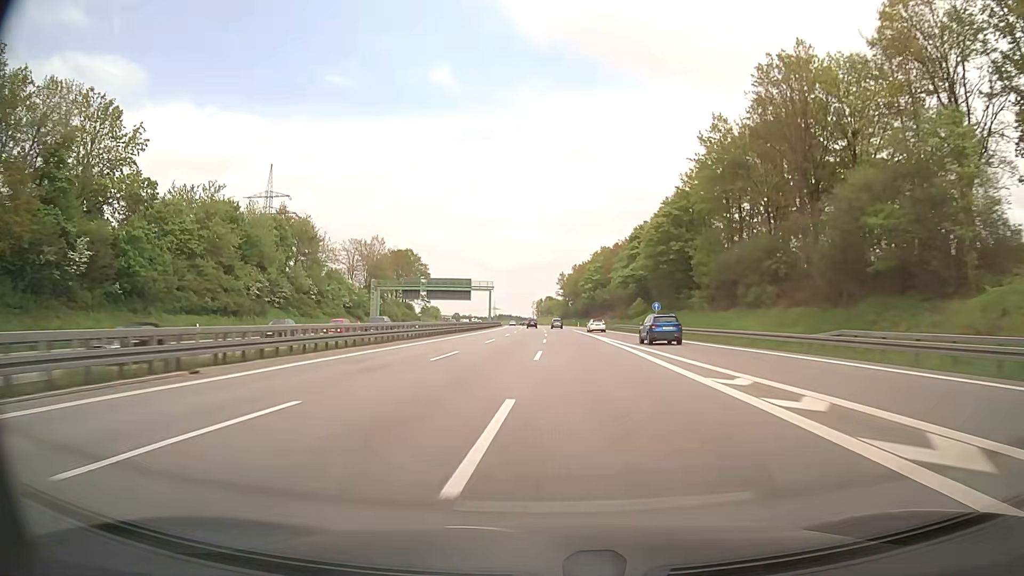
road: motorway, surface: asphalt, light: Day
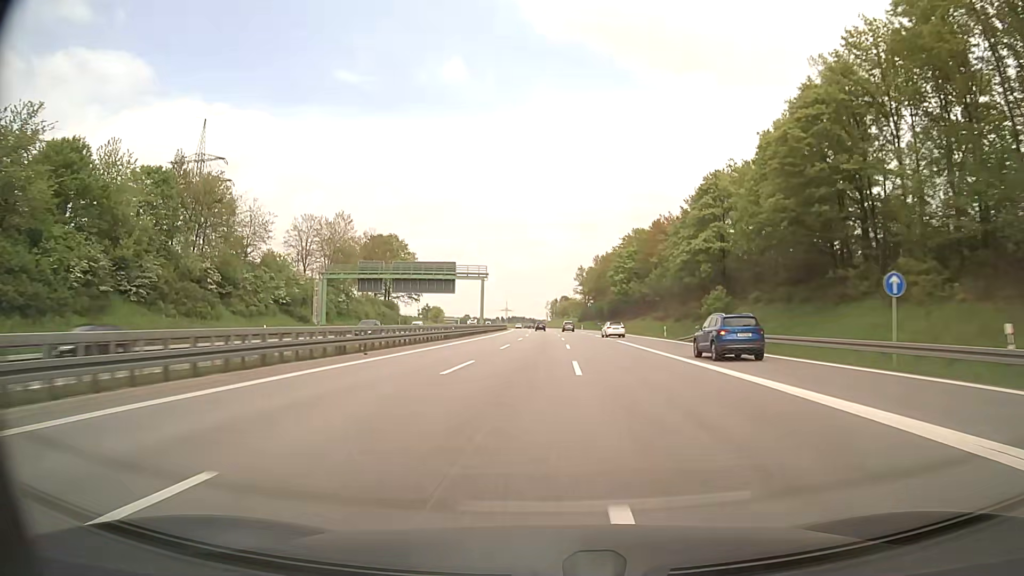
(-0.4, +41.4) m; -1°
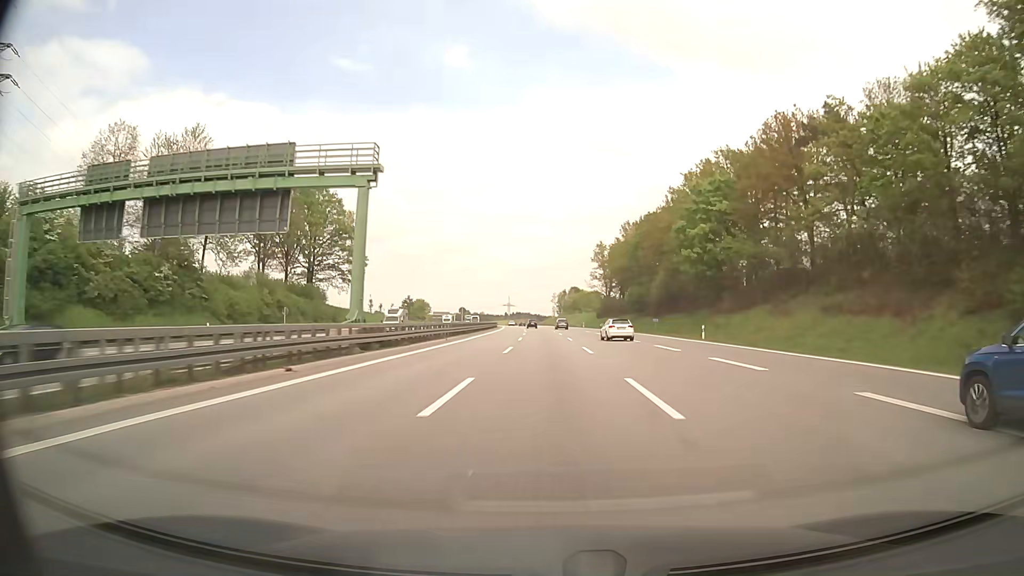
(-0.4, +62.0) m; 0°
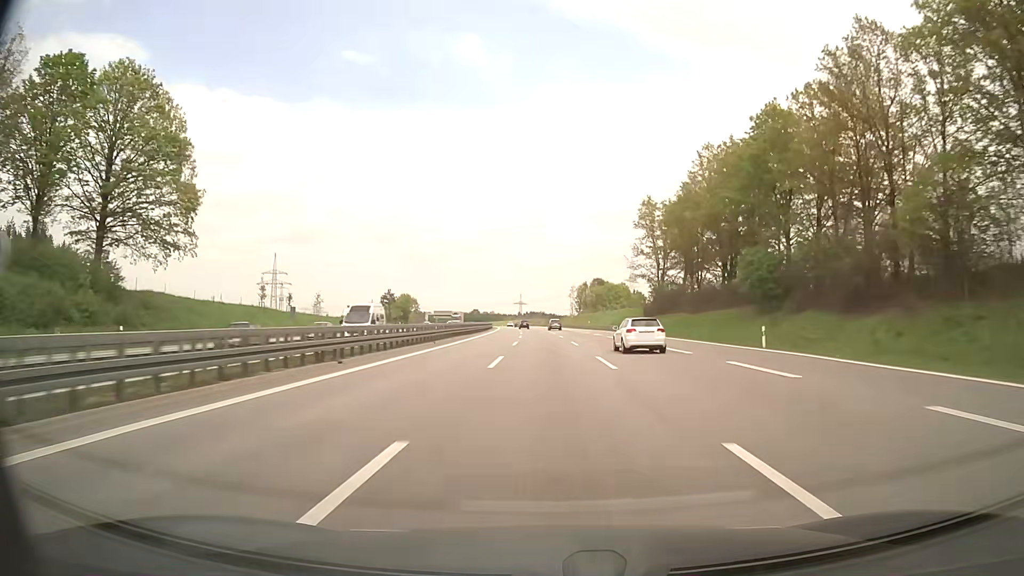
(-0.7, +62.0) m; -1°
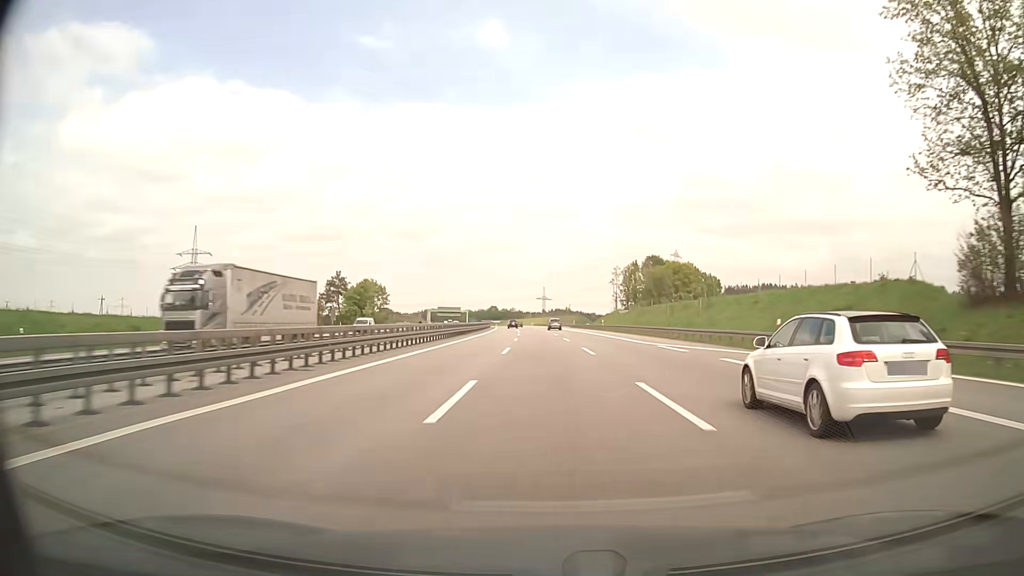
(-1.6, +82.7) m; -2°
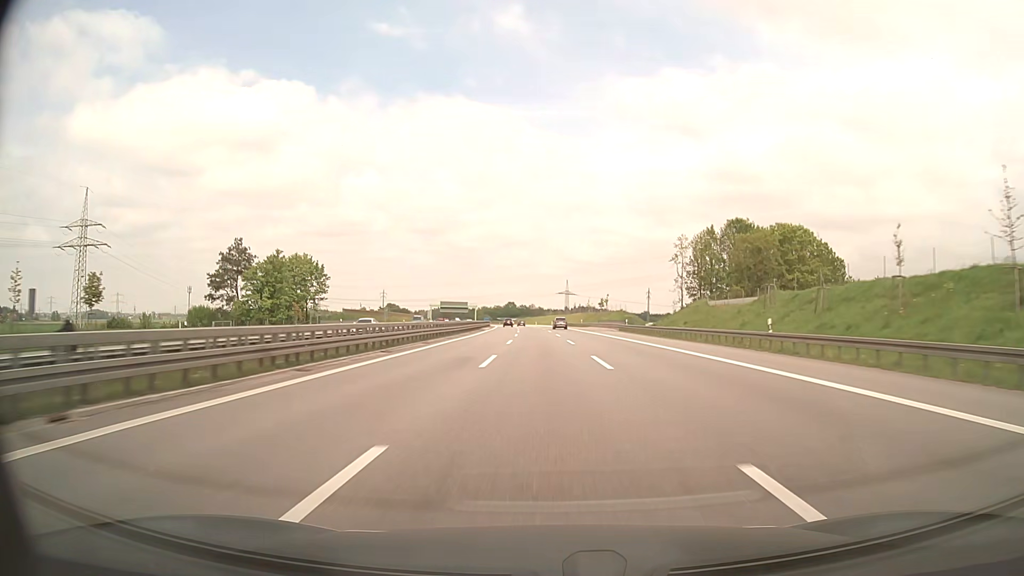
(-1.1, +62.0) m; -2°
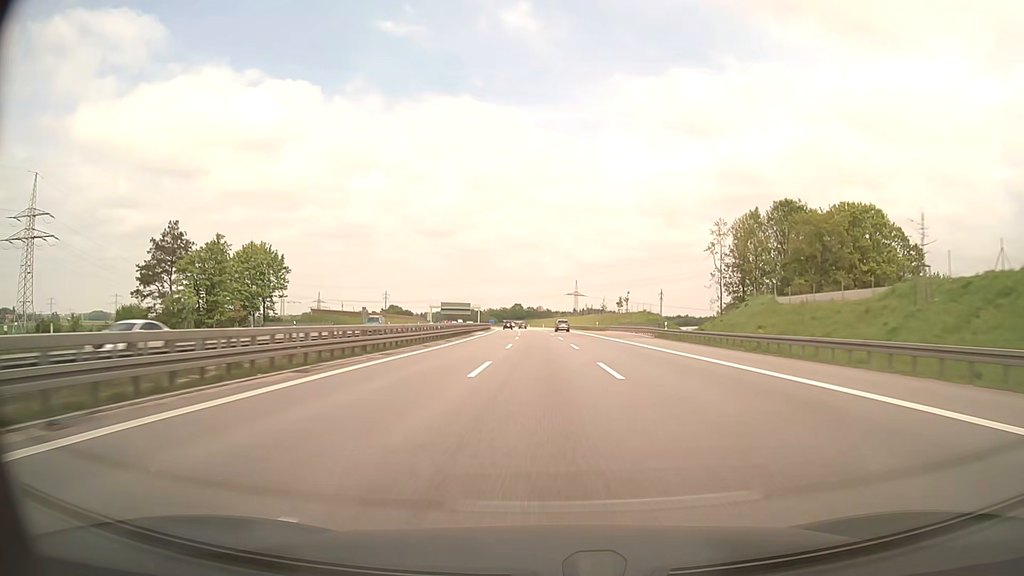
(-0.1, +20.7) m; -1°
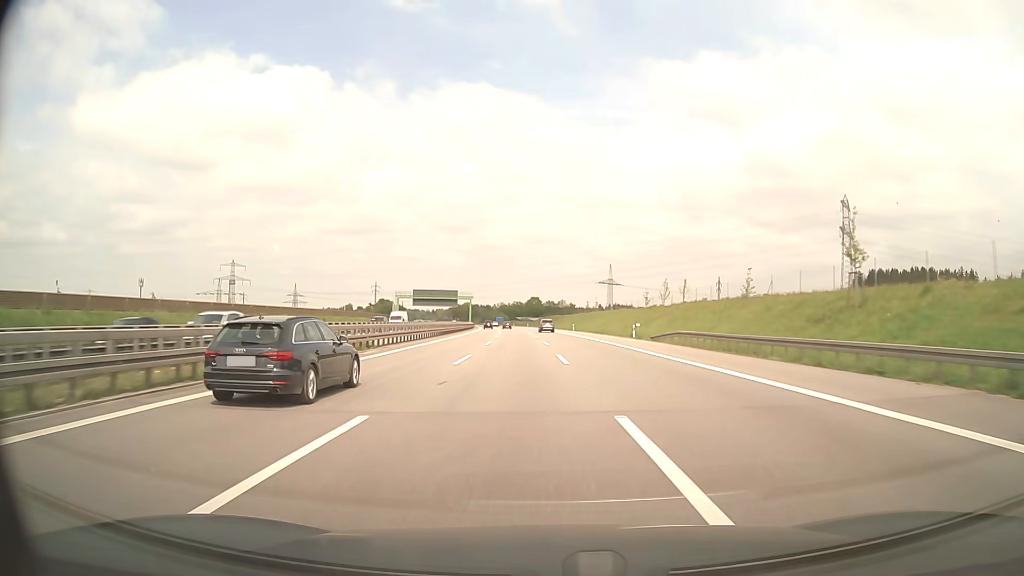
(-1.9, +103.3) m; -2°
(0, +10) (0, +20) (0, +30) (0, +40) (0, +50) (0, +60) (-1, +70) (-1, +80) (-1, +90) (-2, +100) m
